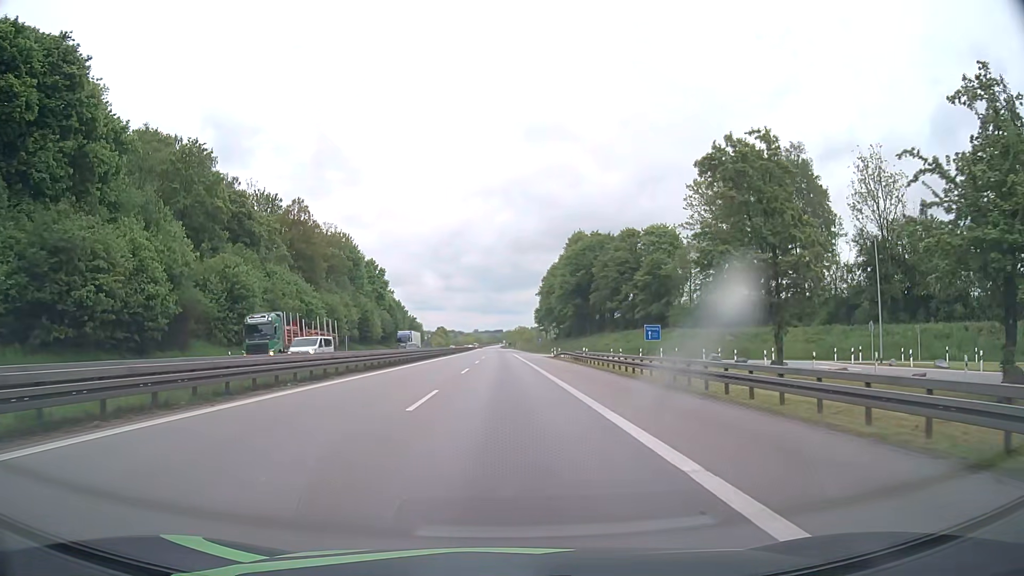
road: motorway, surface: asphalt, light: Day
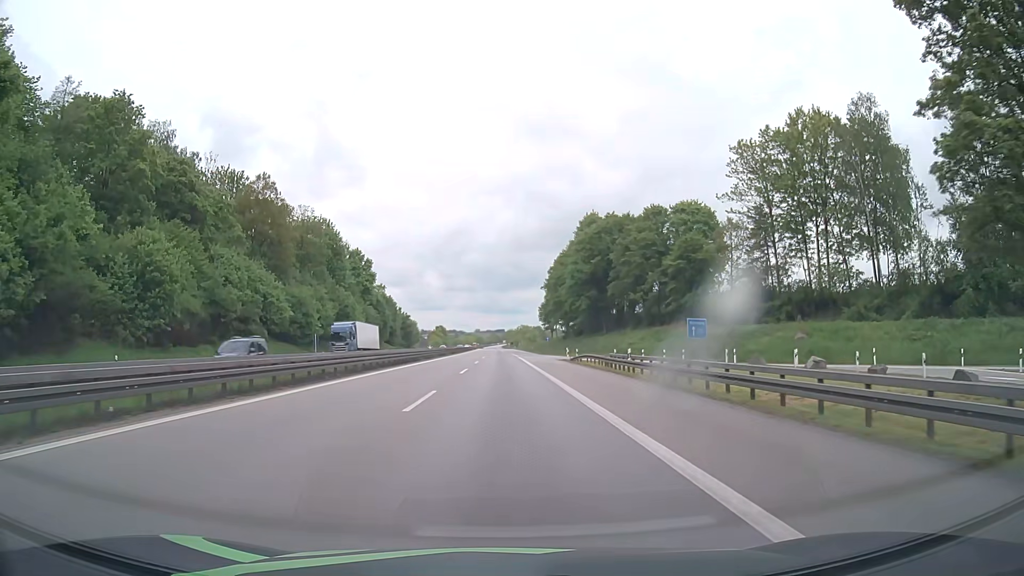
(0.0, +18.2) m; 0°
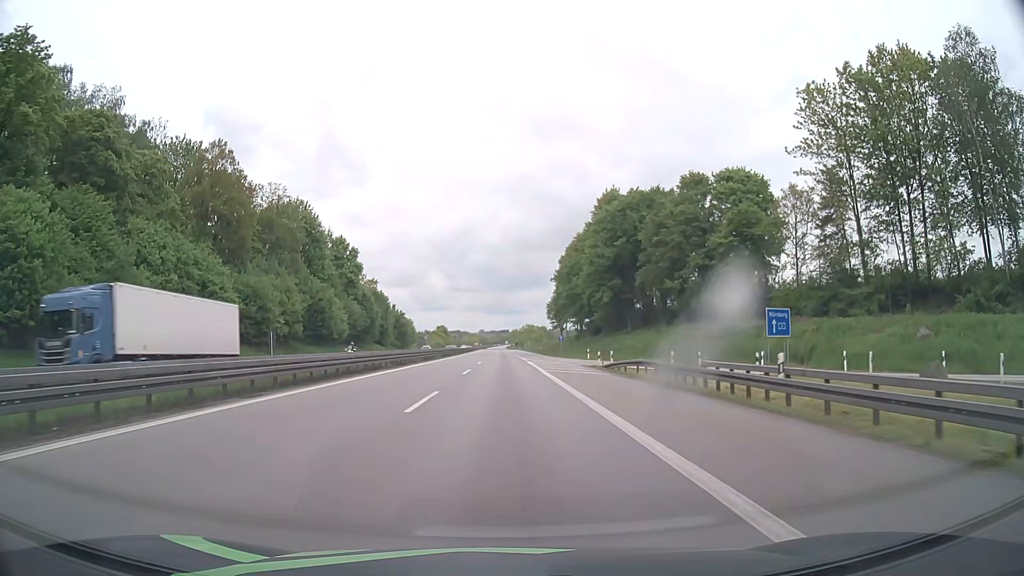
(-0.1, +18.2) m; 0°
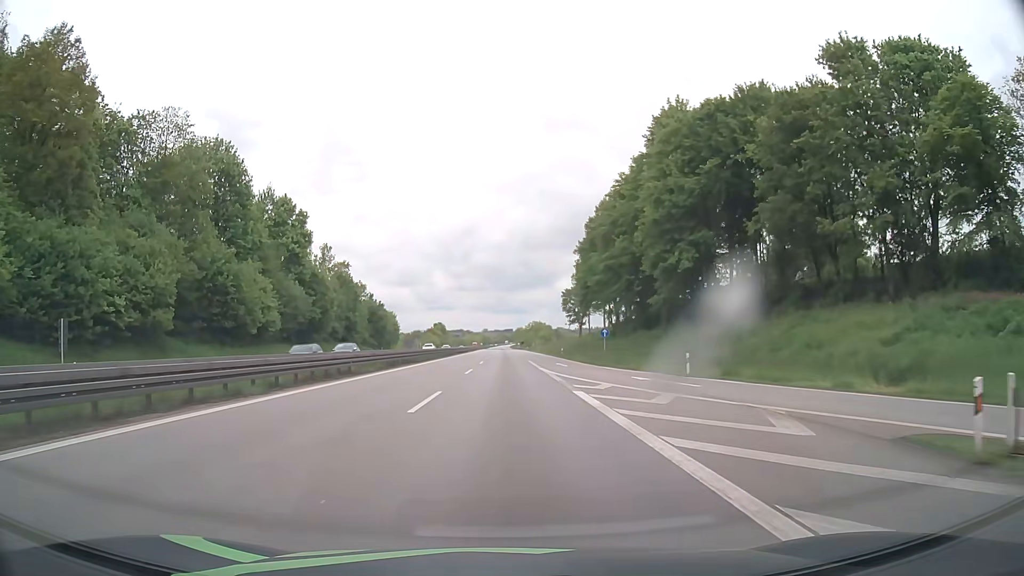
(-0.1, +36.5) m; -1°
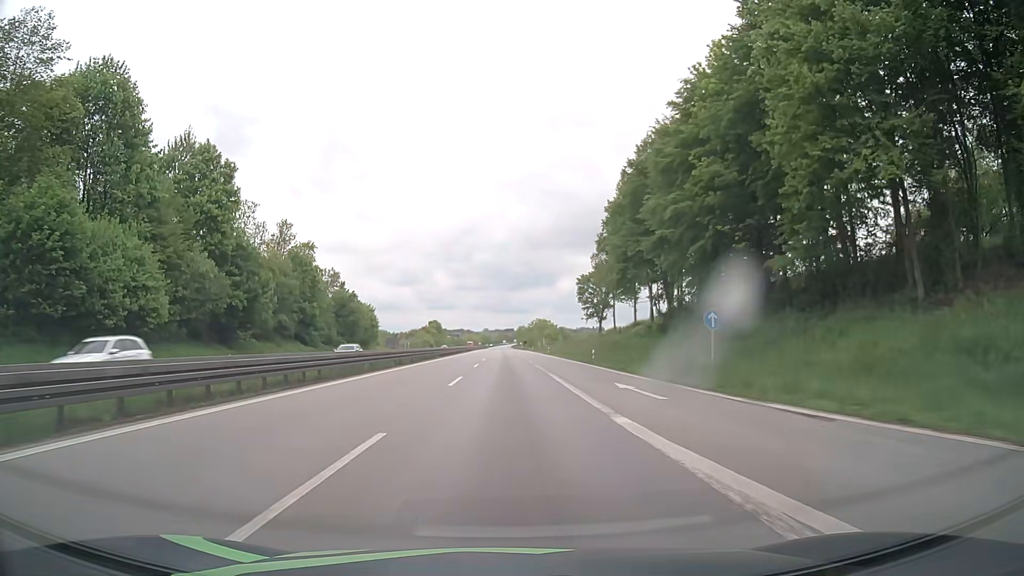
(+0.1, +27.4) m; 0°
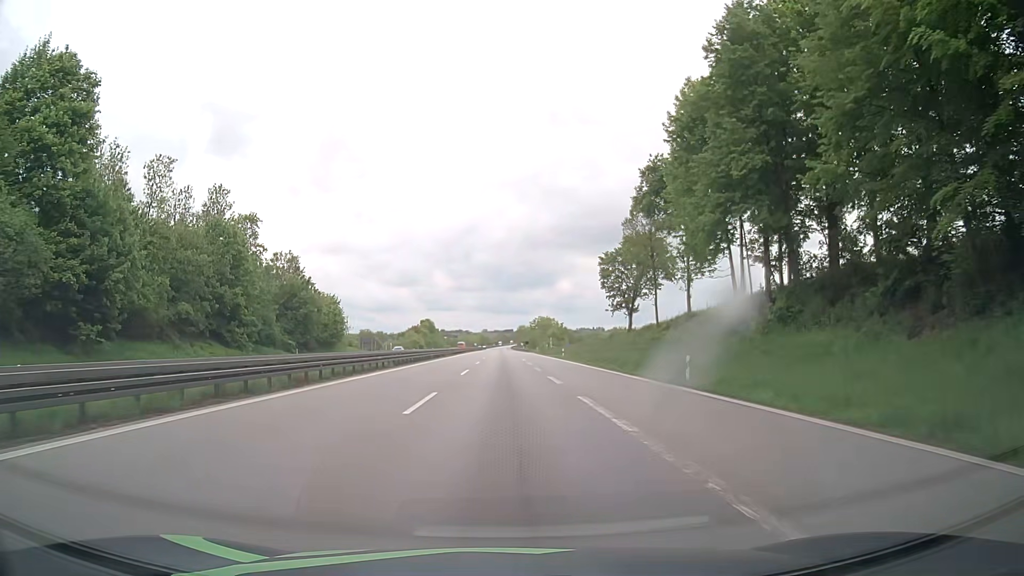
(0.0, +27.4) m; 0°
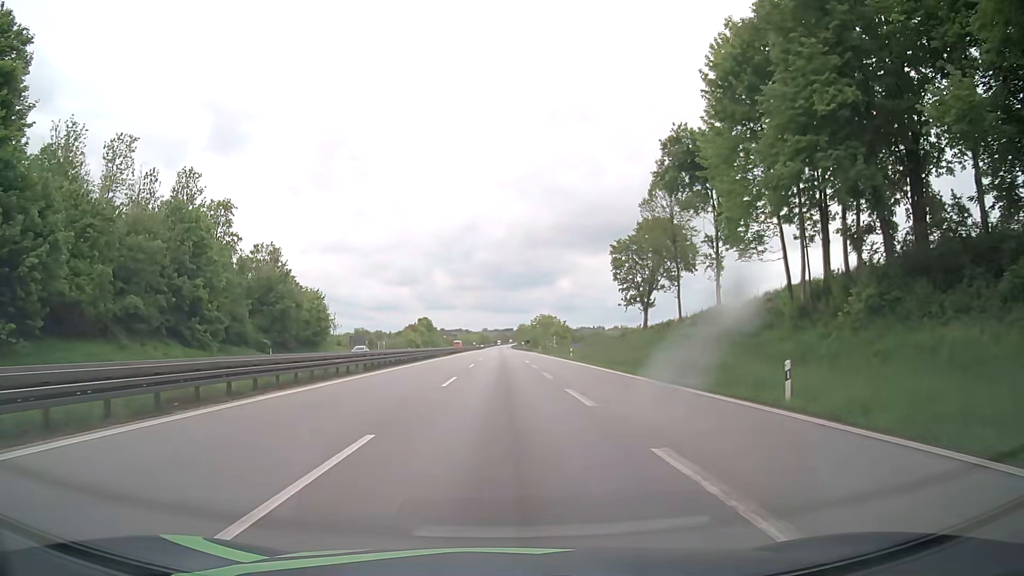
(0.0, +9.1) m; 0°
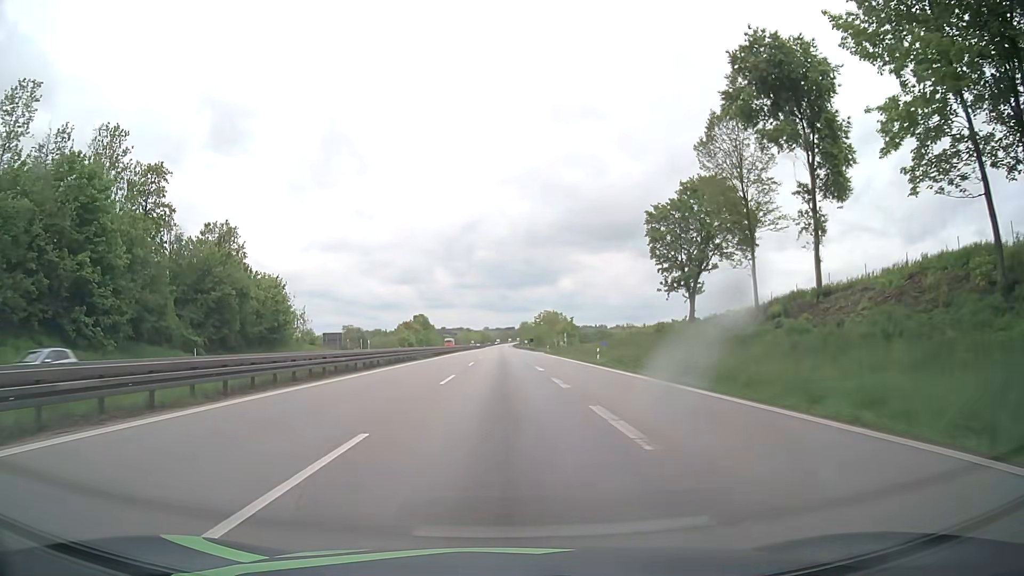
(0.0, +18.2) m; 0°
(0, +10) (0, +20) (0, +30) (0, +40) (0, +50) (0, +60) (0, +70) (0, +80) (0, +90) (0, +100) m
